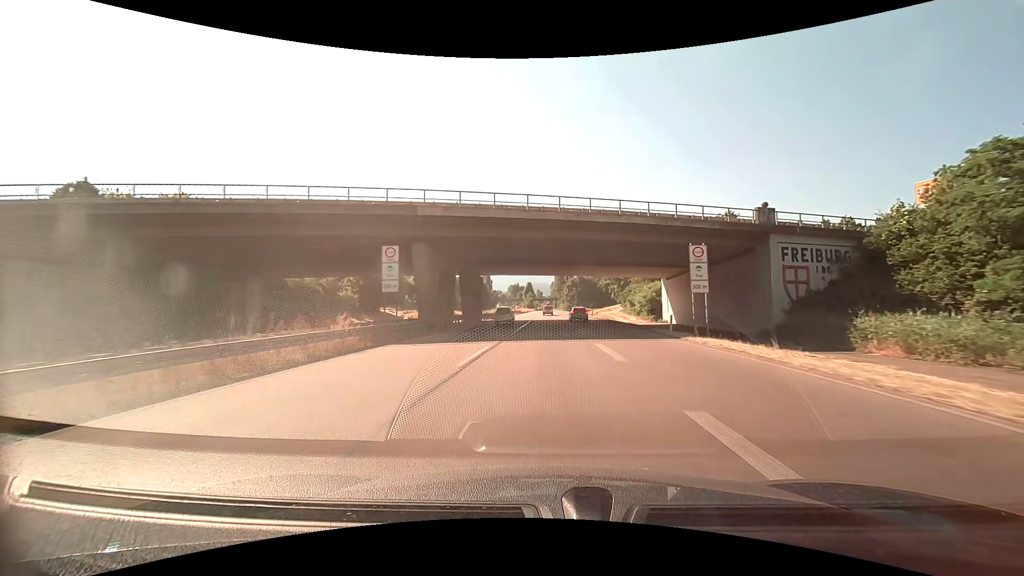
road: trunk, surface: asphalt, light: Day
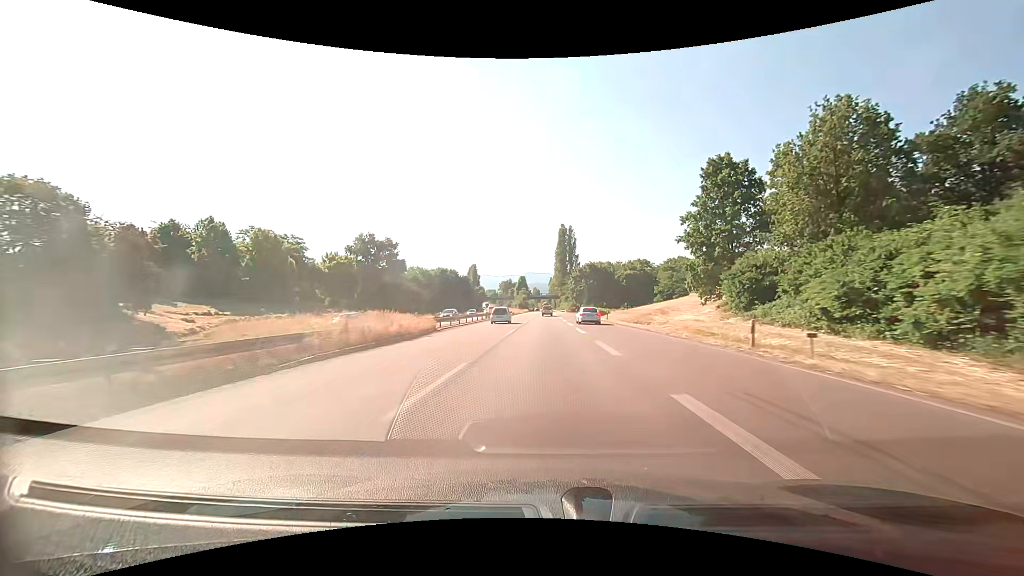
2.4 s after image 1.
(-0.1, +59.5) m; -2°
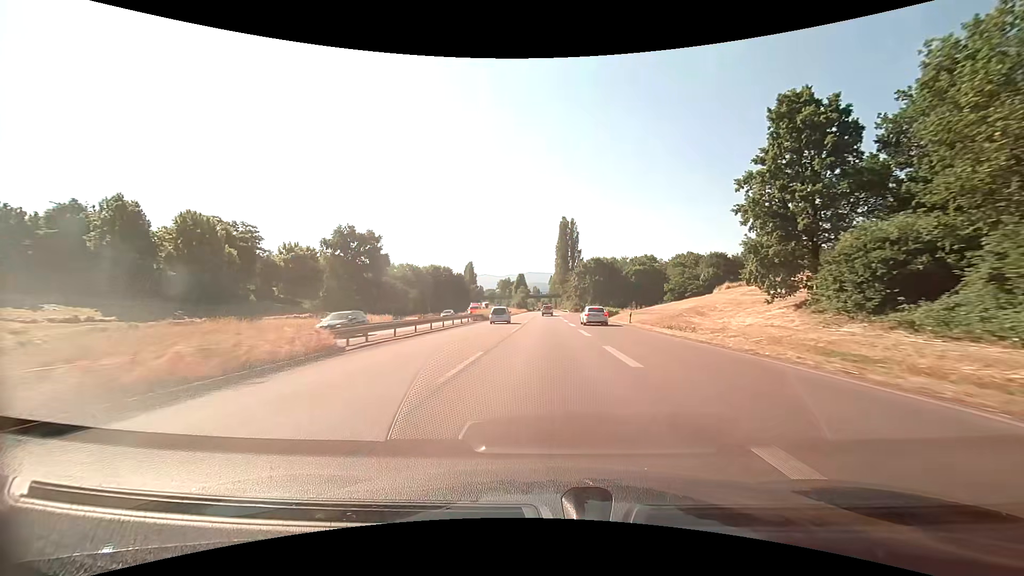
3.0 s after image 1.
(+0.3, +15.0) m; +2°
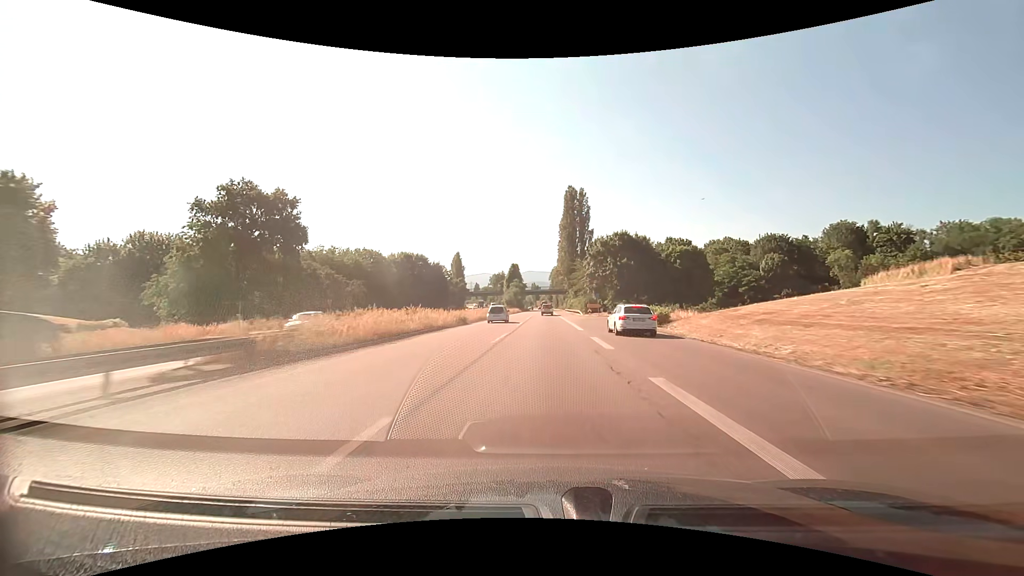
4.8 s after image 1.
(-0.1, +44.7) m; 0°
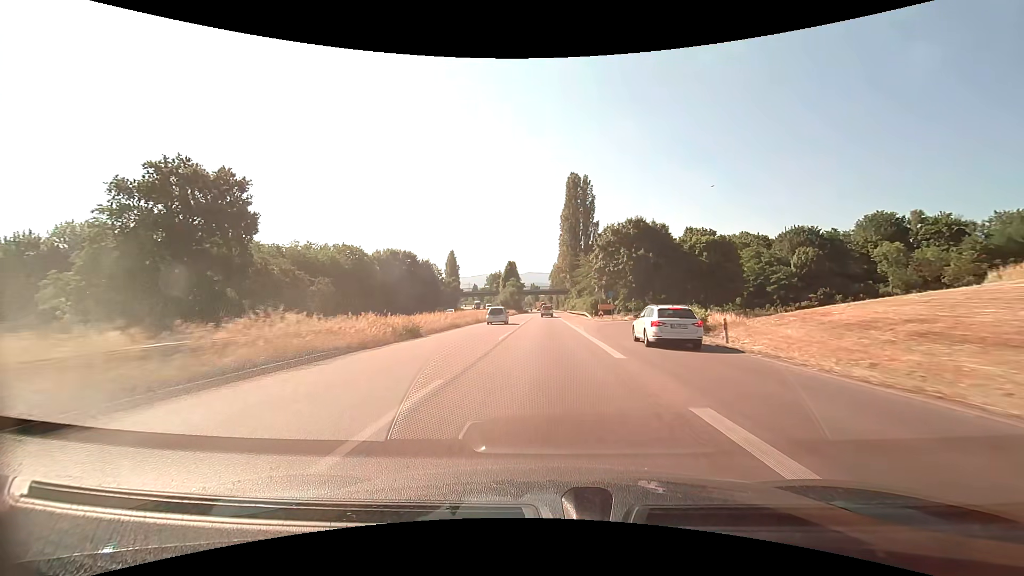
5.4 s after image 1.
(0.0, +14.8) m; 0°
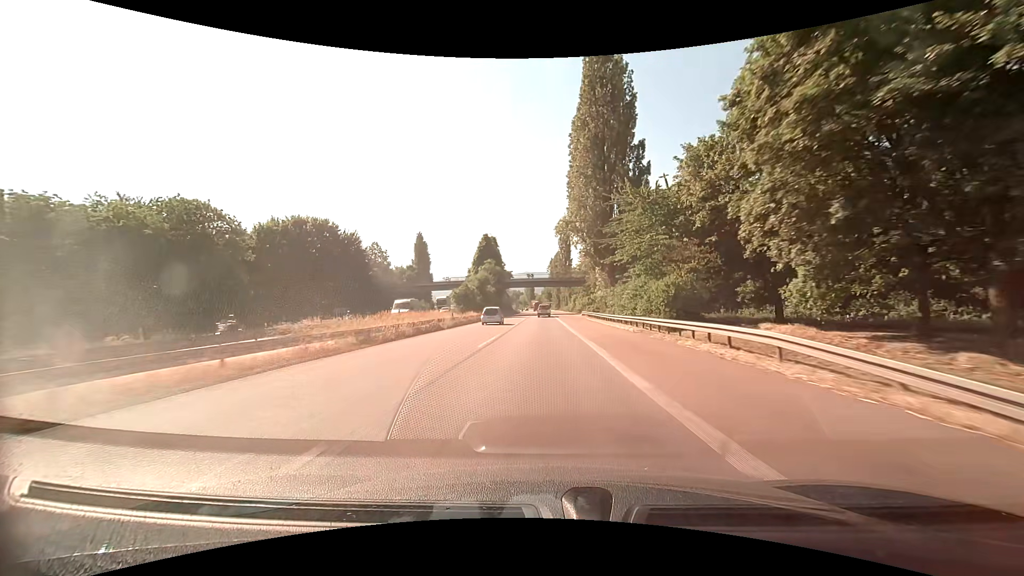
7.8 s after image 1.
(+0.2, +58.3) m; 0°
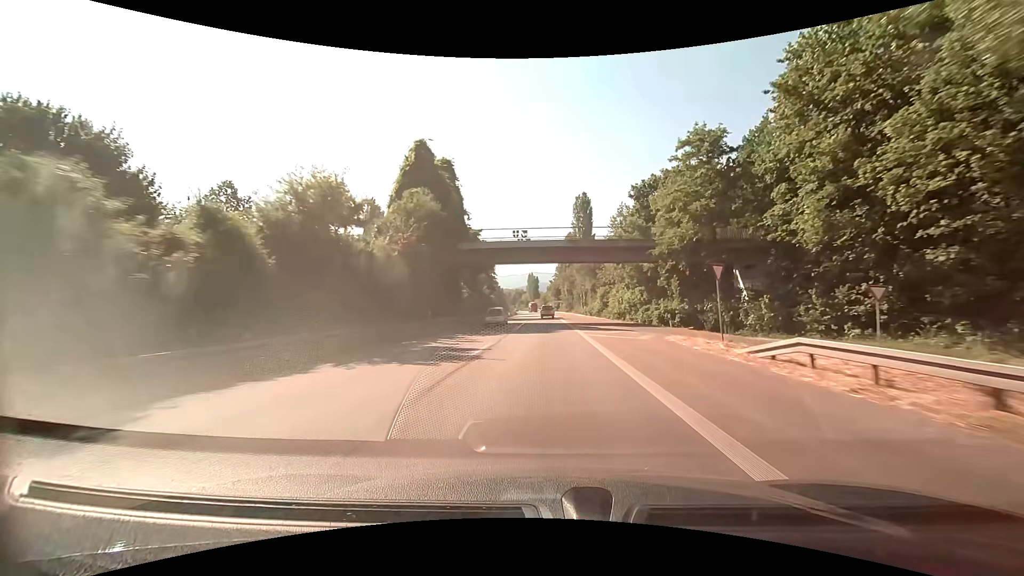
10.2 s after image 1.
(-0.4, +57.4) m; -1°
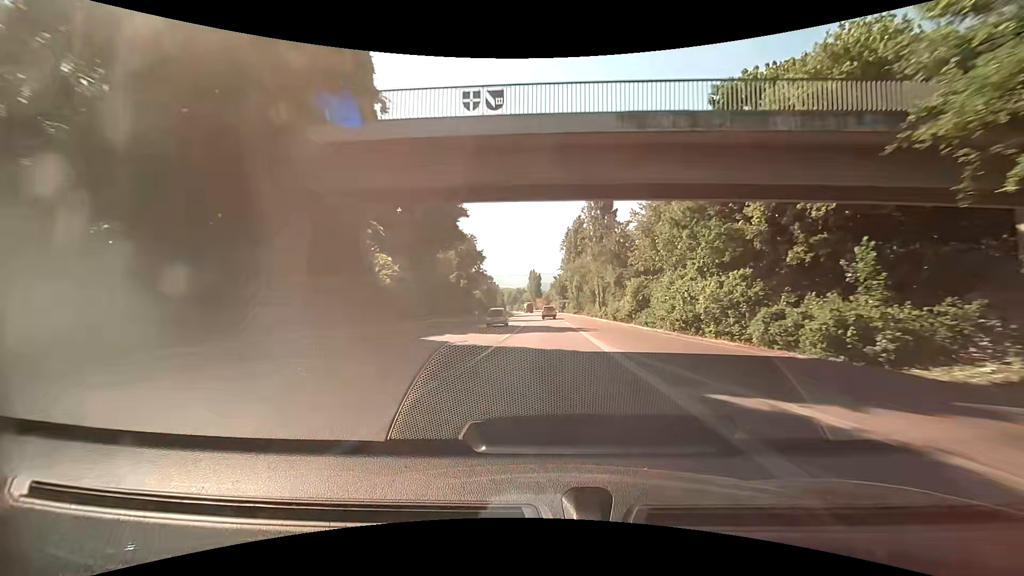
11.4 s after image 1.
(-0.1, +28.5) m; 0°
(0, +10) (0, +20) (0, +30) (0, +40) (0, +50) (0, +60) (0, +70) (0, +80) (-1, +90) (-1, +100) m
